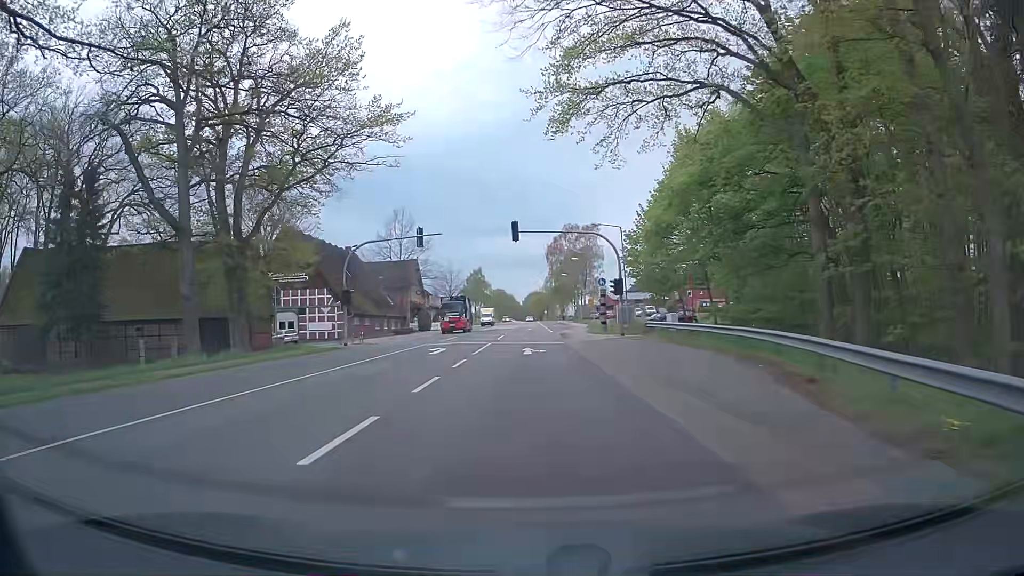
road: primary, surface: asphalt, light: Day
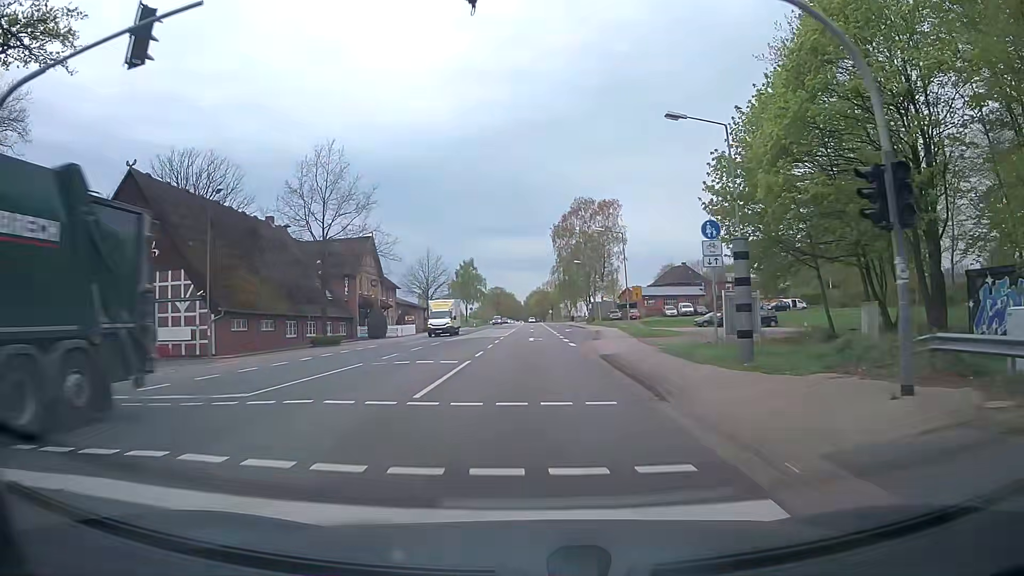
(-0.2, +30.4) m; 0°
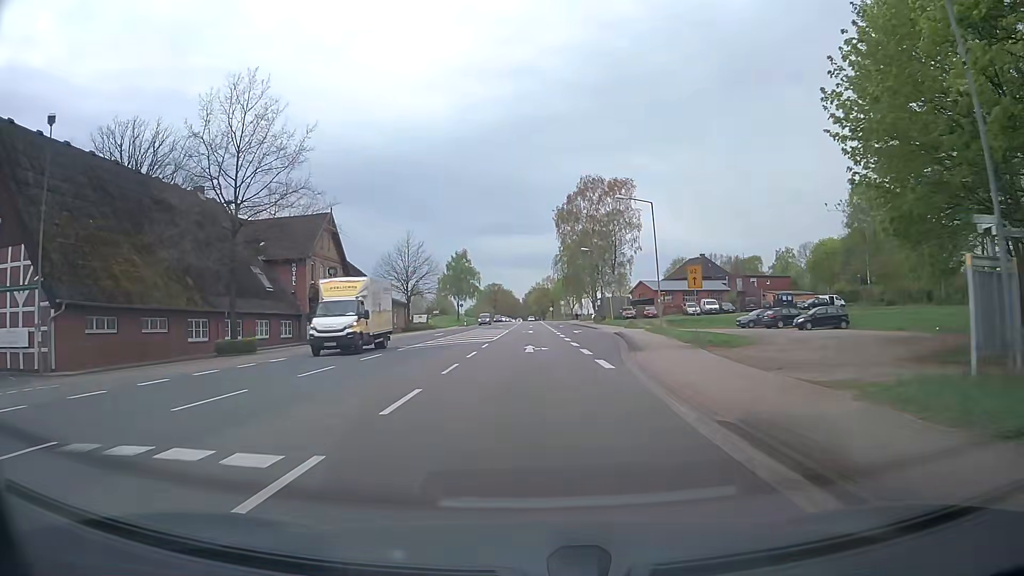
(0.0, +15.2) m; 0°
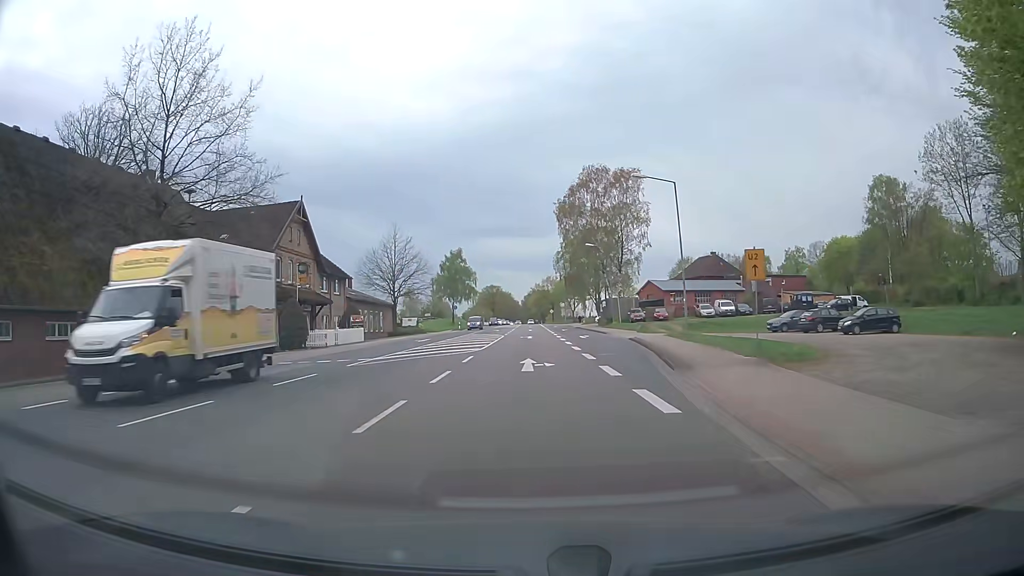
(+0.1, +7.6) m; +1°
